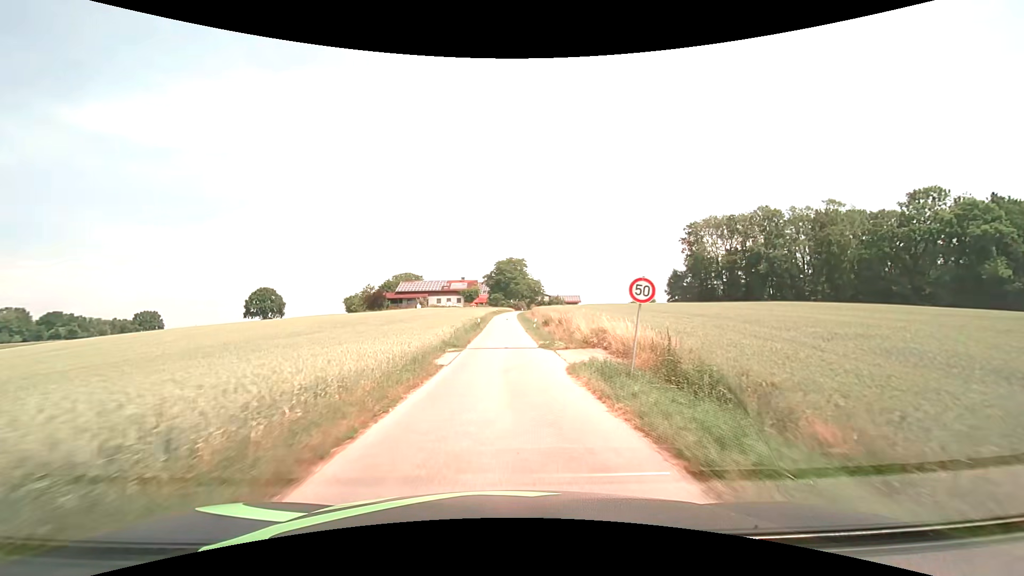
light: Day
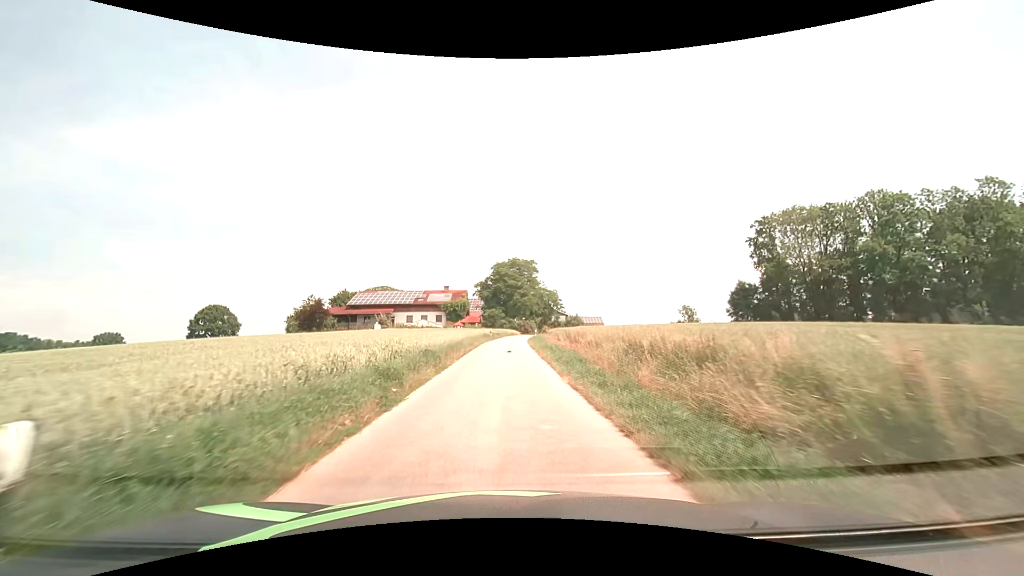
(+0.1, +38.5) m; 0°
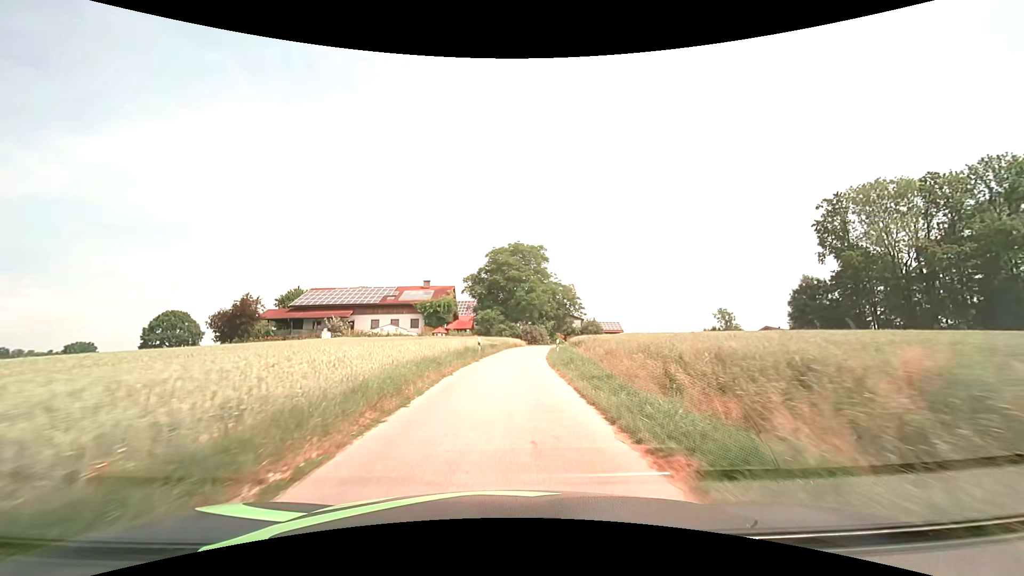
(0.0, +22.4) m; 0°
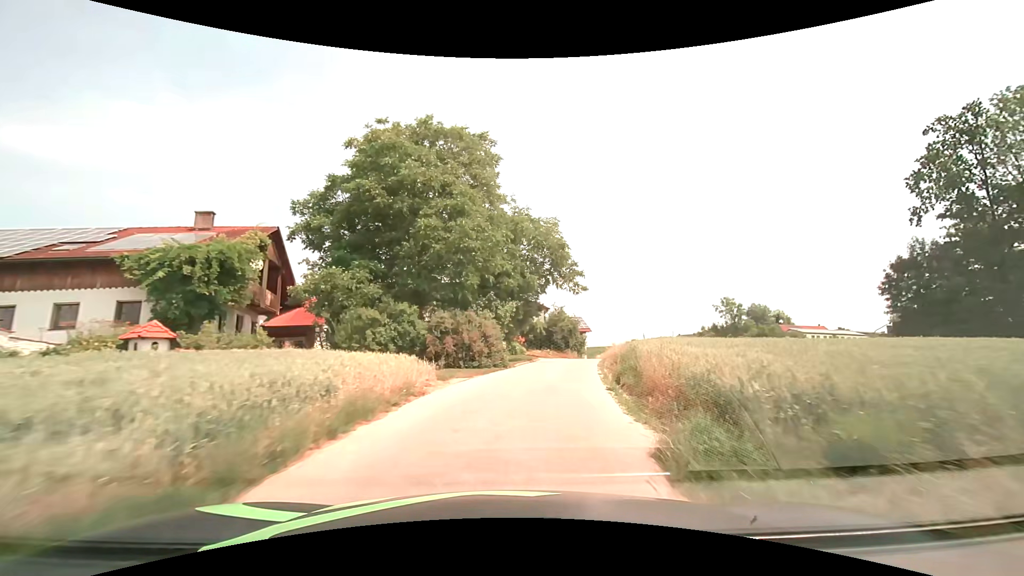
(+1.5, +38.3) m; +8°
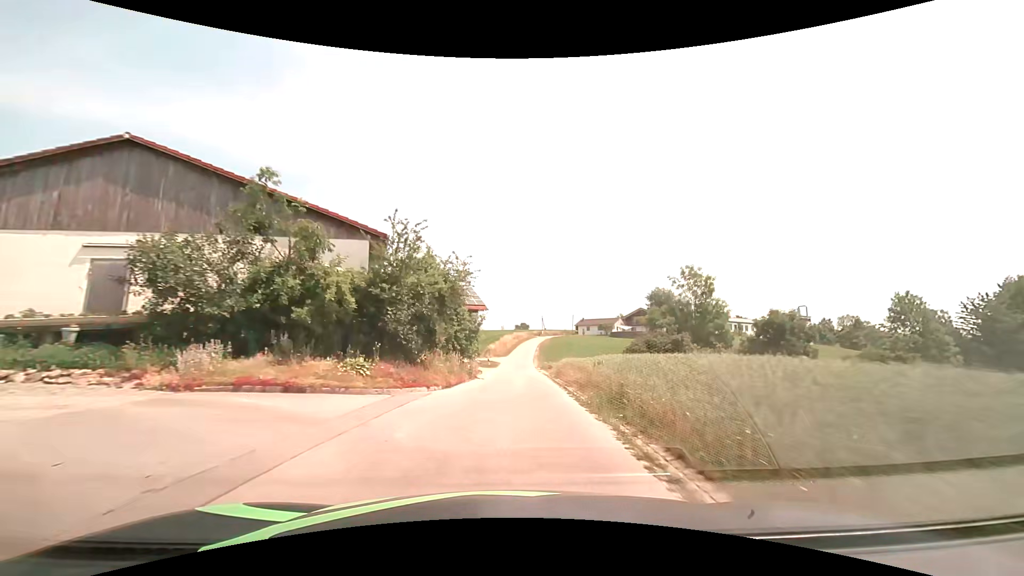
(+4.4, +31.3) m; +14°
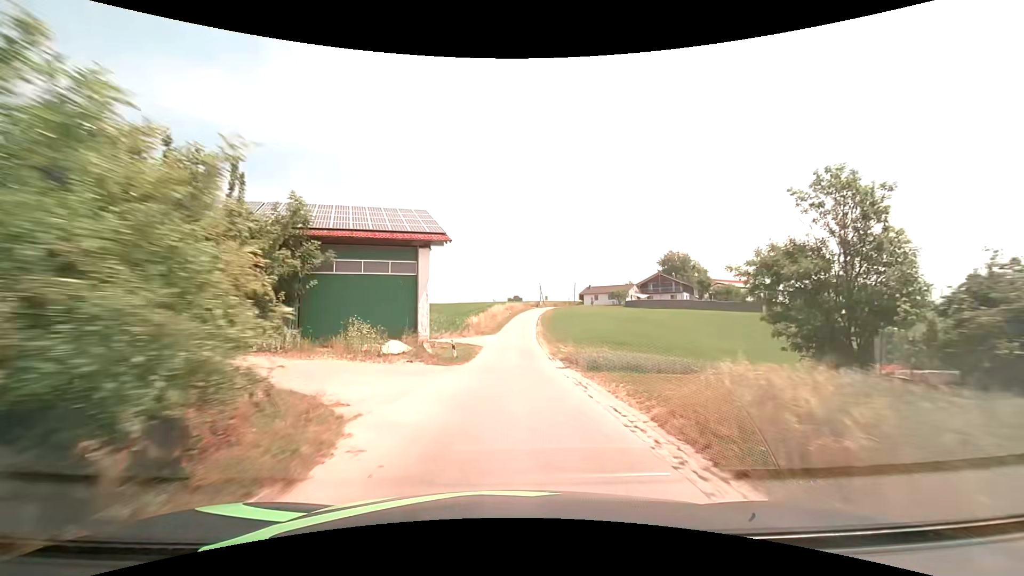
(+0.2, +24.6) m; +1°
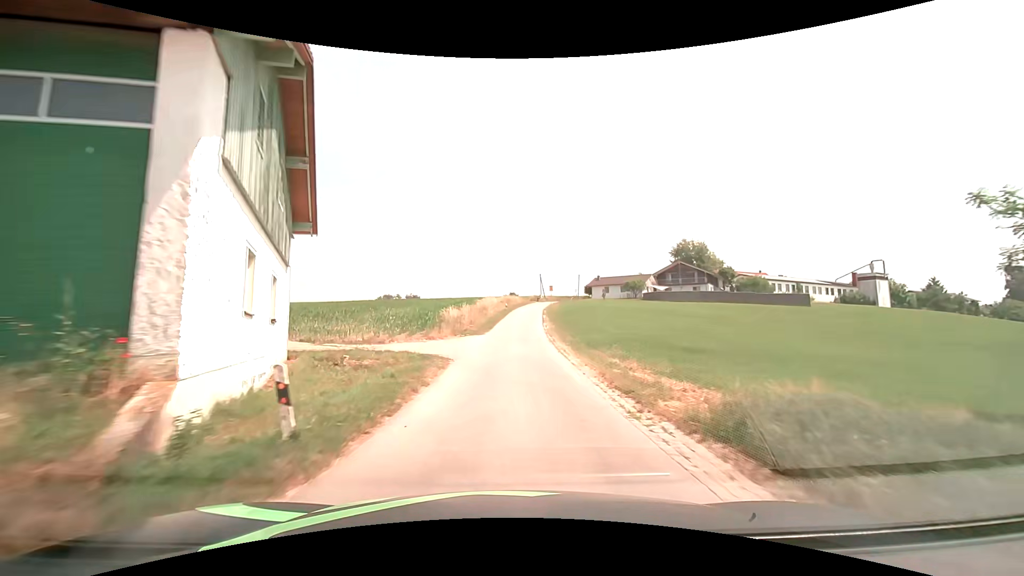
(0.0, +16.6) m; 0°
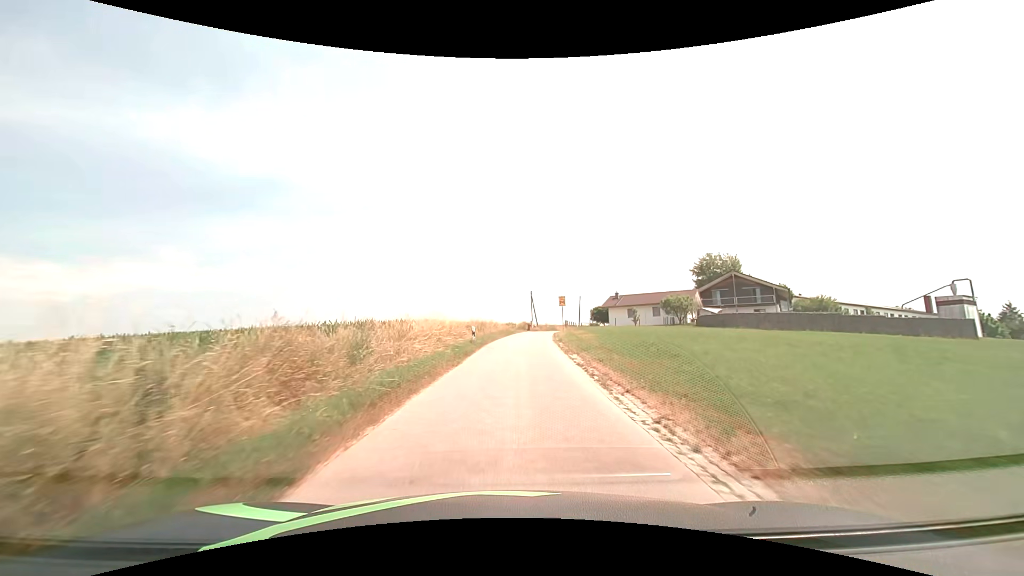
(+0.7, +32.4) m; +3°
